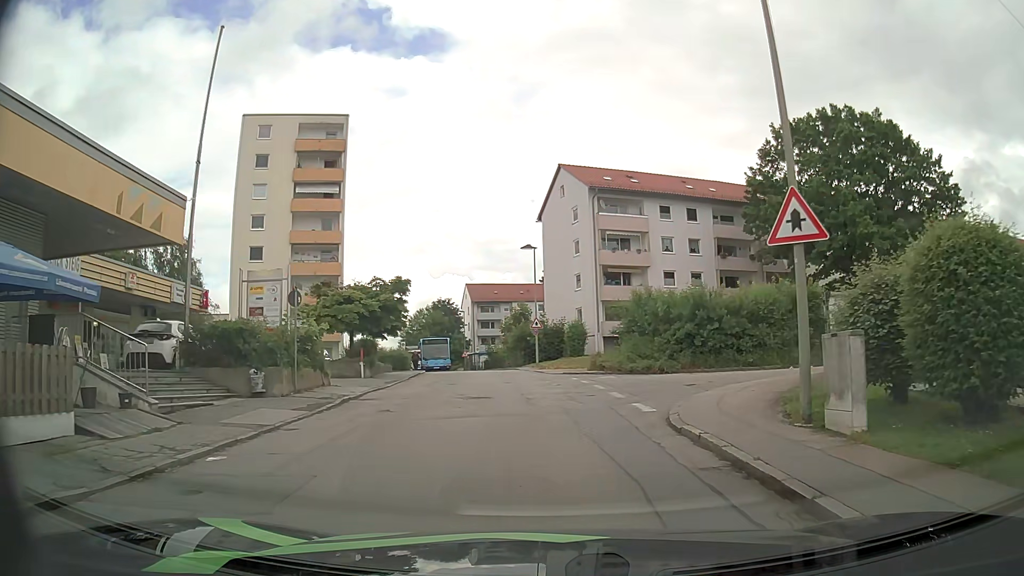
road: residential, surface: asphalt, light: Day
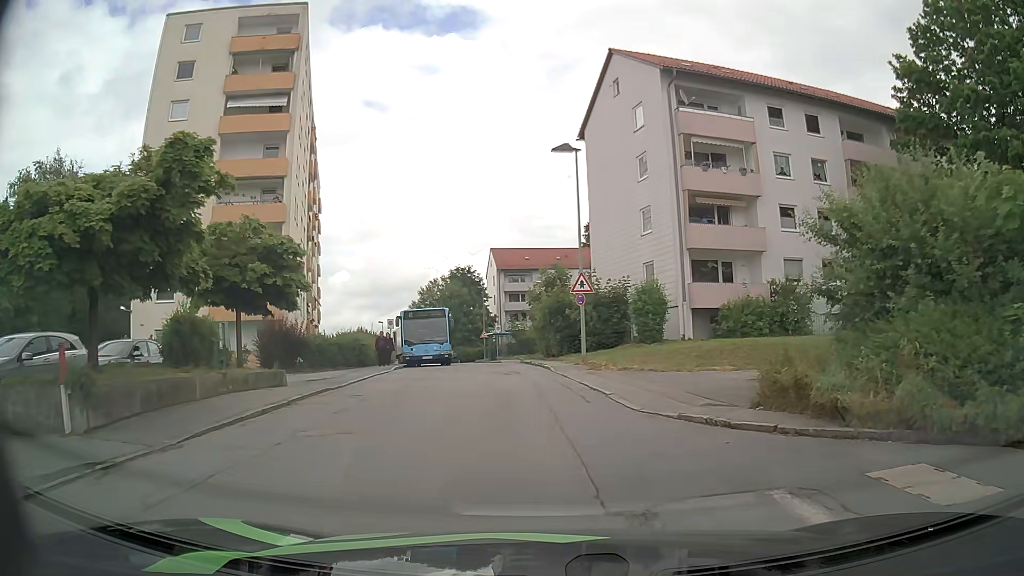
(-0.1, +20.0) m; -2°
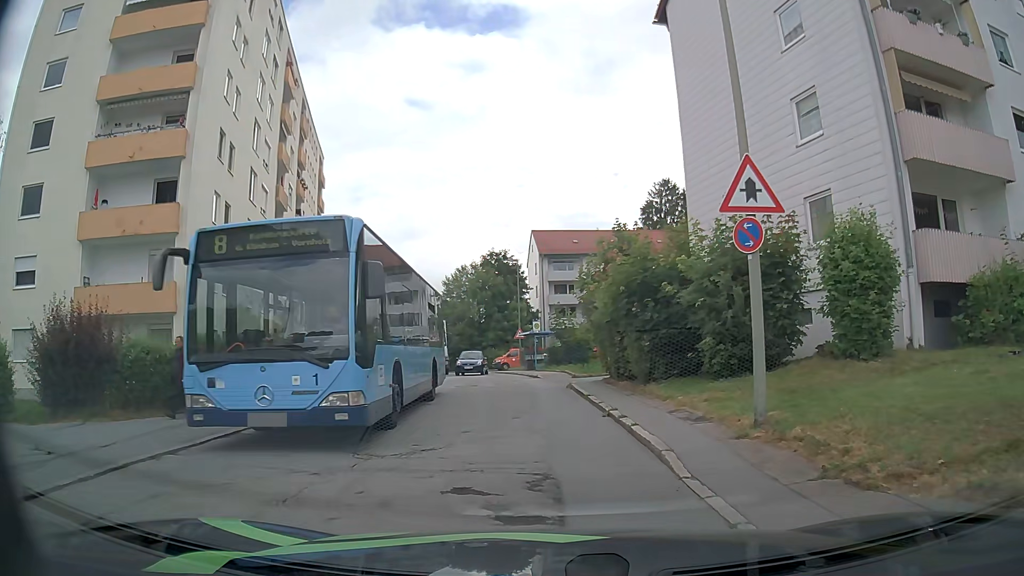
(-0.7, +16.2) m; -4°
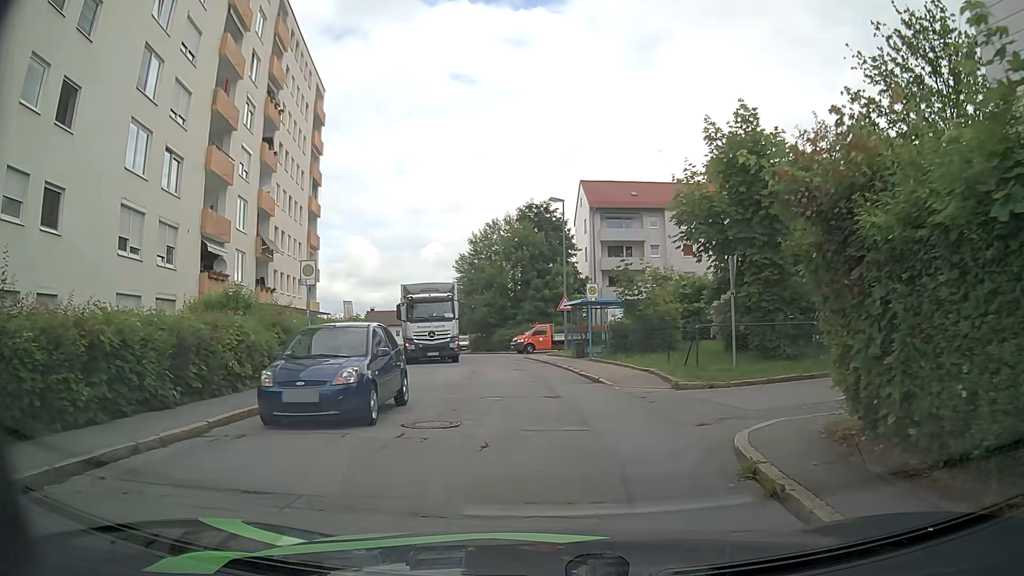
(-0.6, +14.6) m; -4°
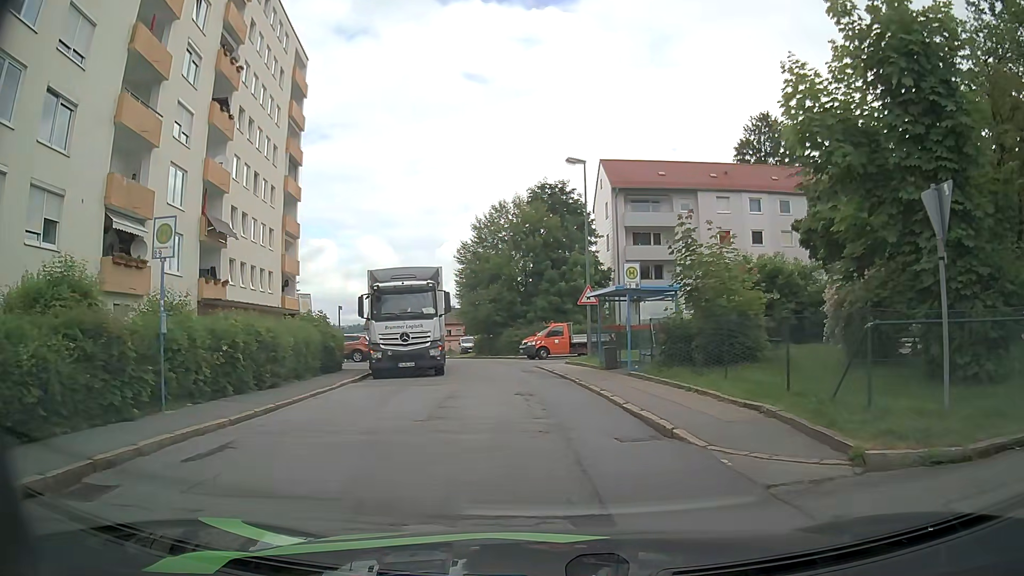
(-0.1, +8.4) m; -3°
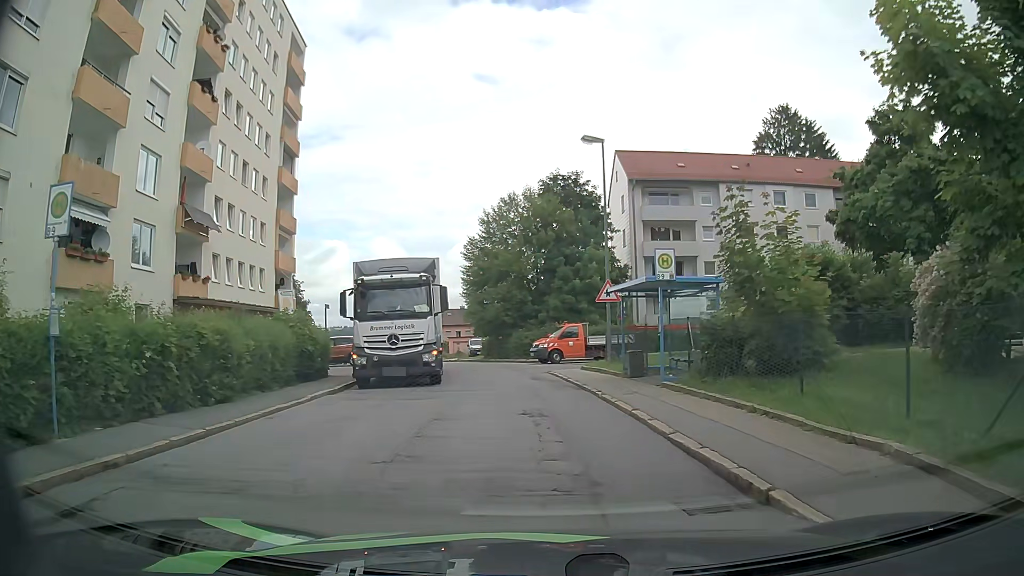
(+0.1, +3.3) m; +1°
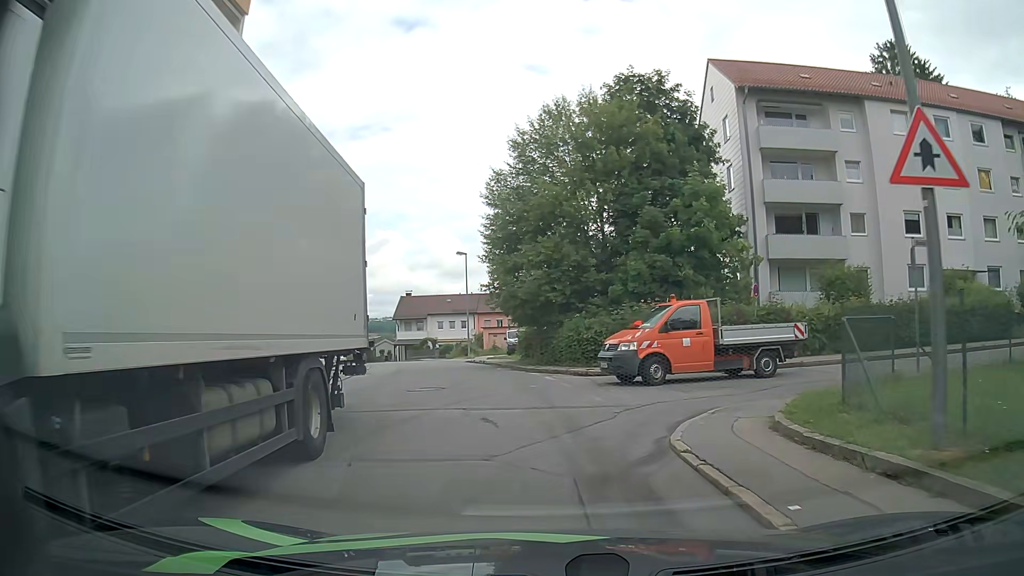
(-0.7, +17.8) m; -4°
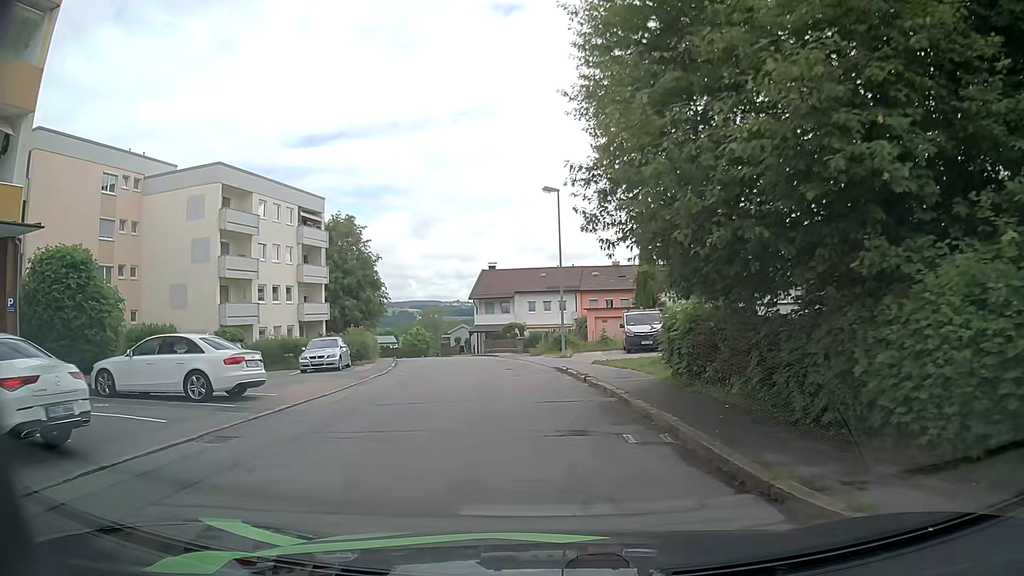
(-1.5, +19.3) m; -10°
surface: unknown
